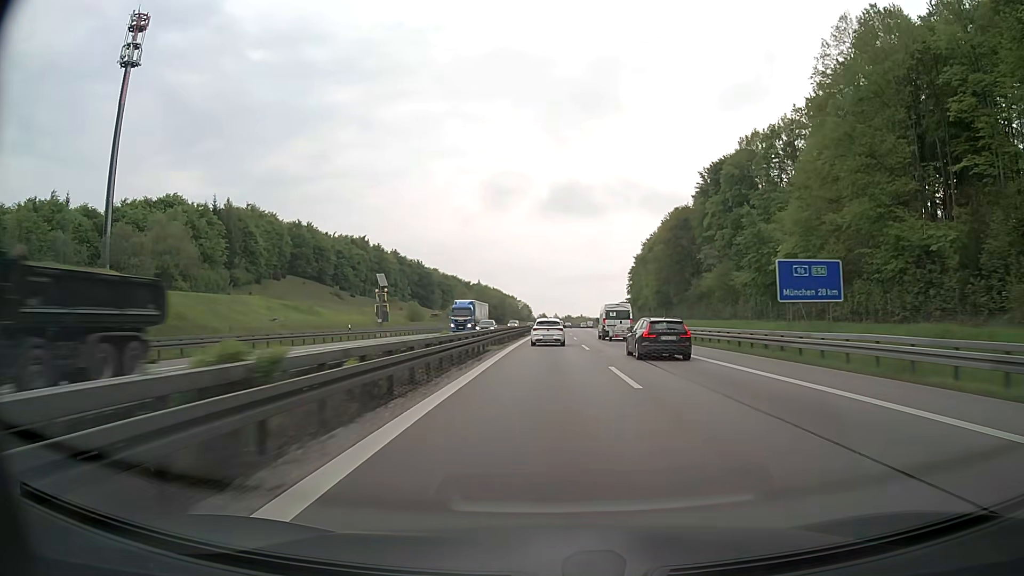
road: motorway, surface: asphalt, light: Day
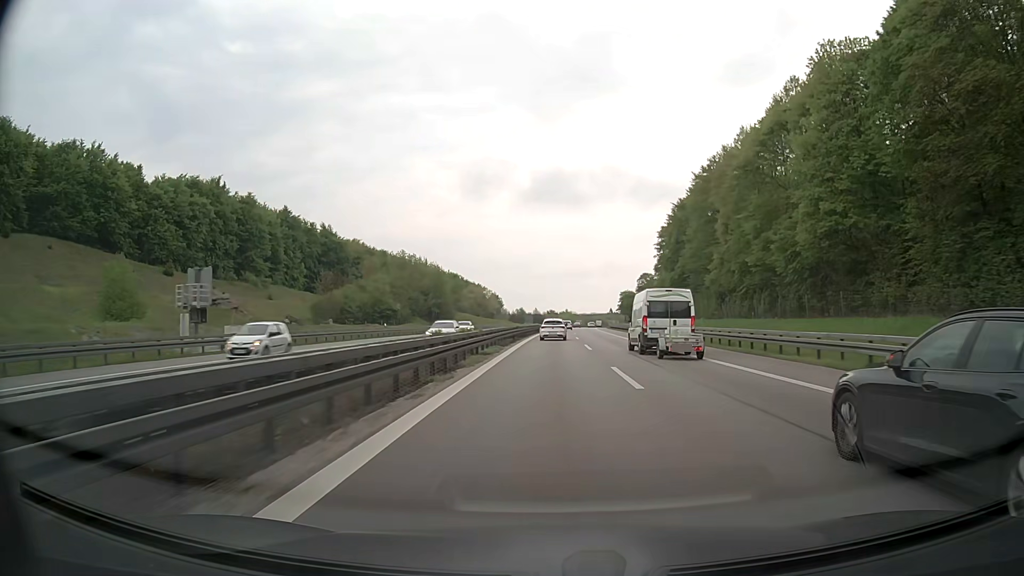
(+1.3, +90.1) m; +2°
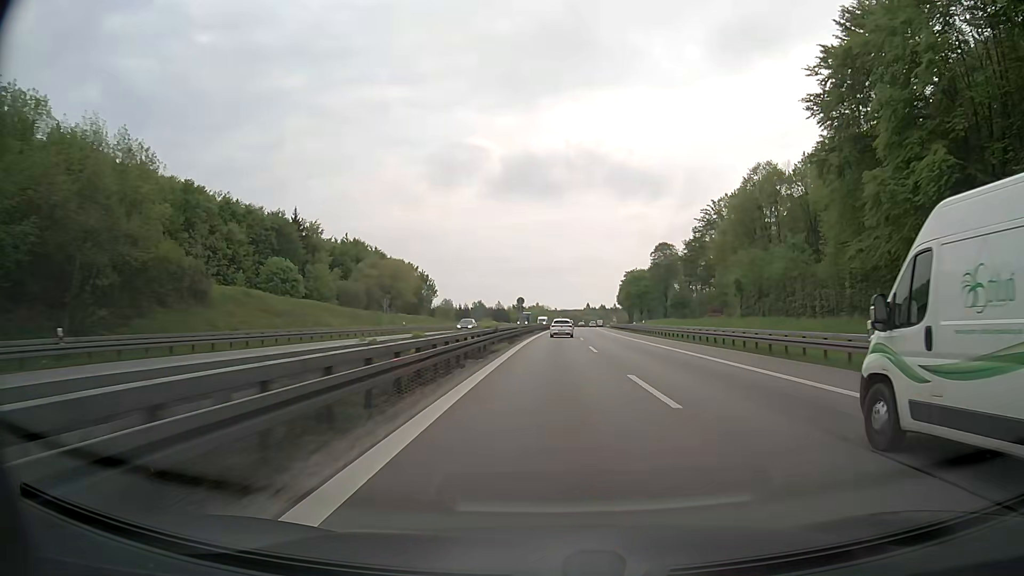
(+1.8, +92.9) m; +3°
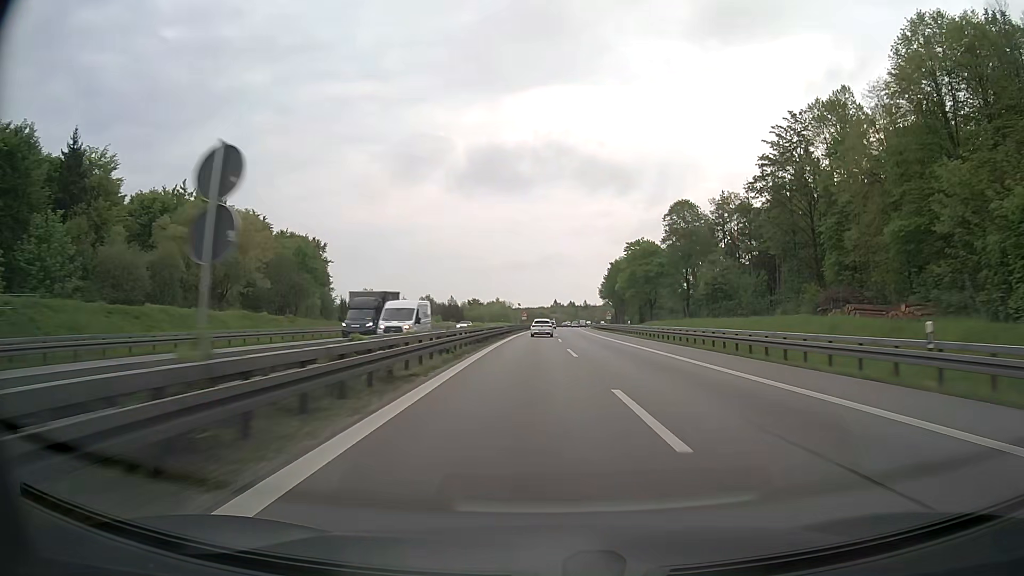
(+1.1, +57.2) m; +3°
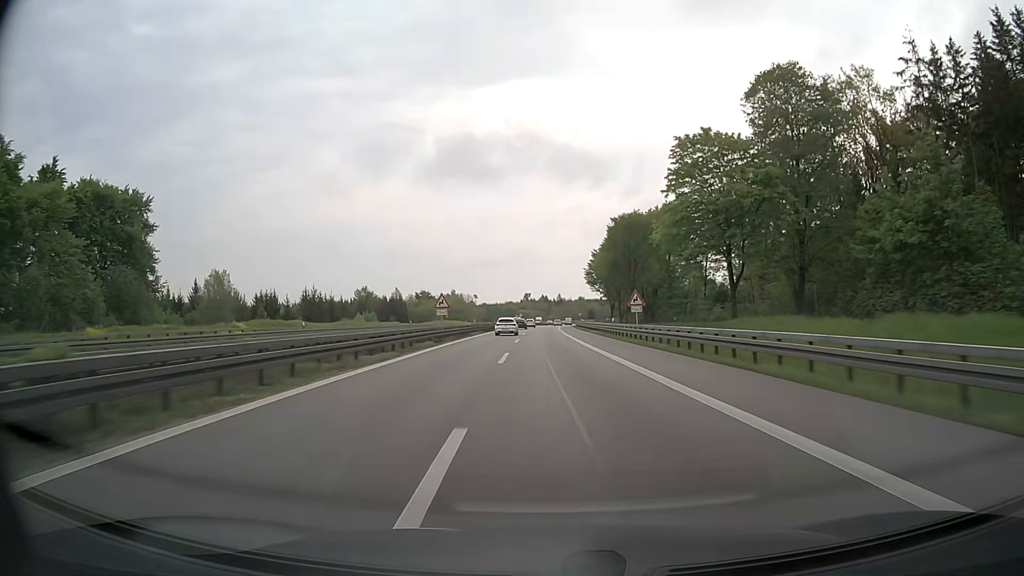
(+1.8, +58.1) m; +3°
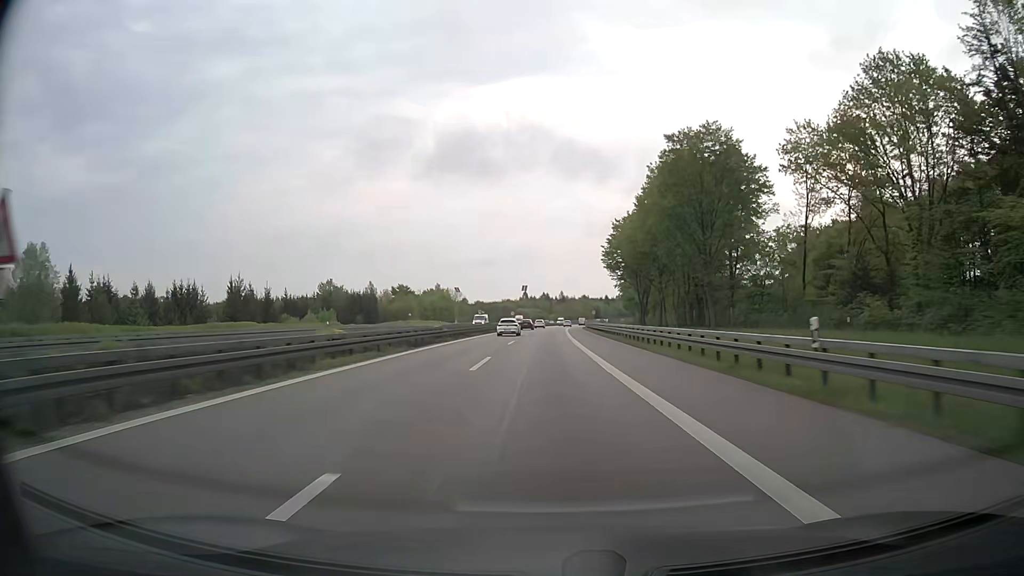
(-0.1, +38.5) m; 0°
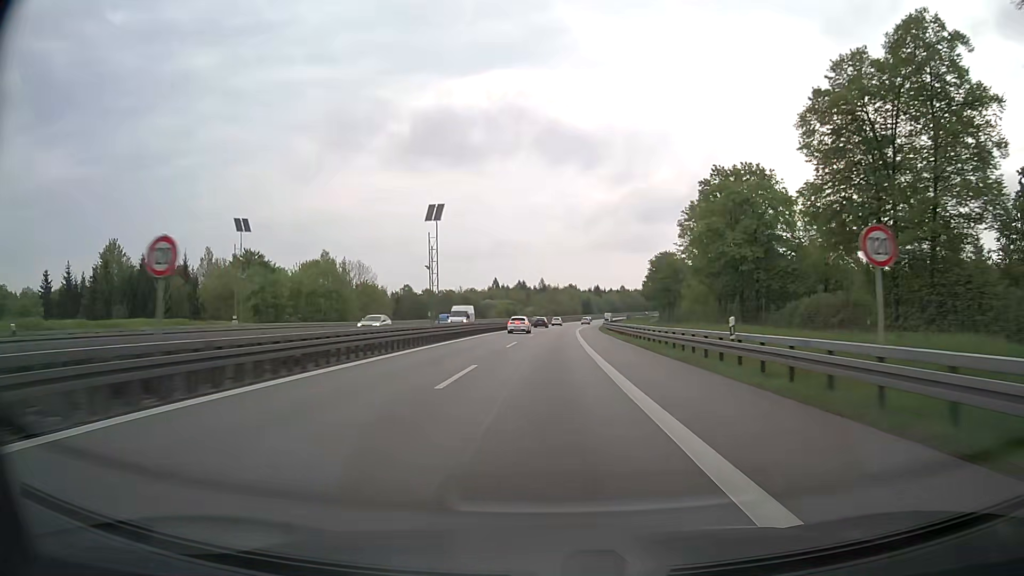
(+1.3, +95.1) m; +2°
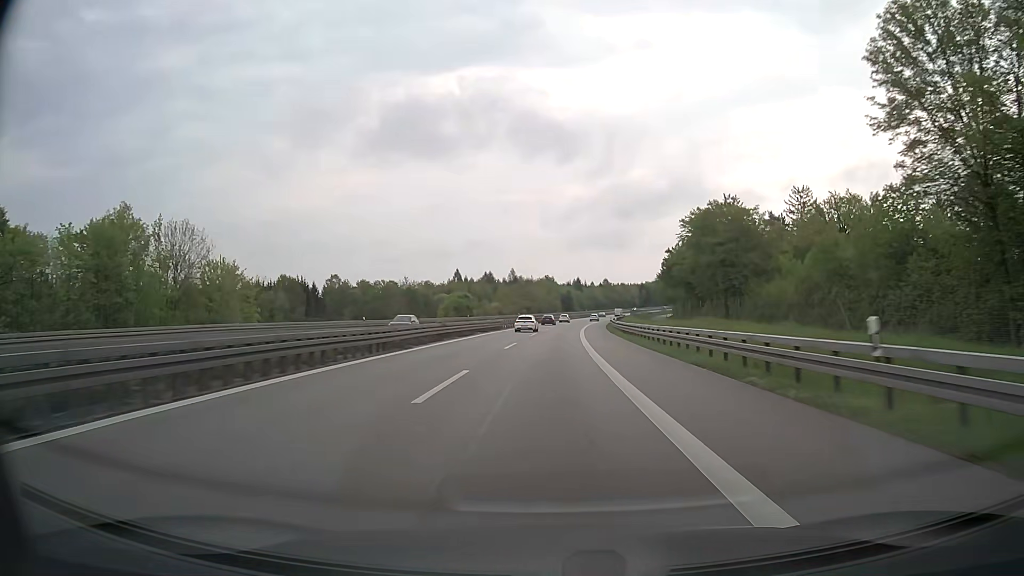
(+1.0, +56.3) m; +2°
(0, +10) (0, +20) (0, +30) (+1, +40) (+1, +50) (+1, +60) (+2, +70) (+3, +80) (+3, +90) (+4, +100) m
